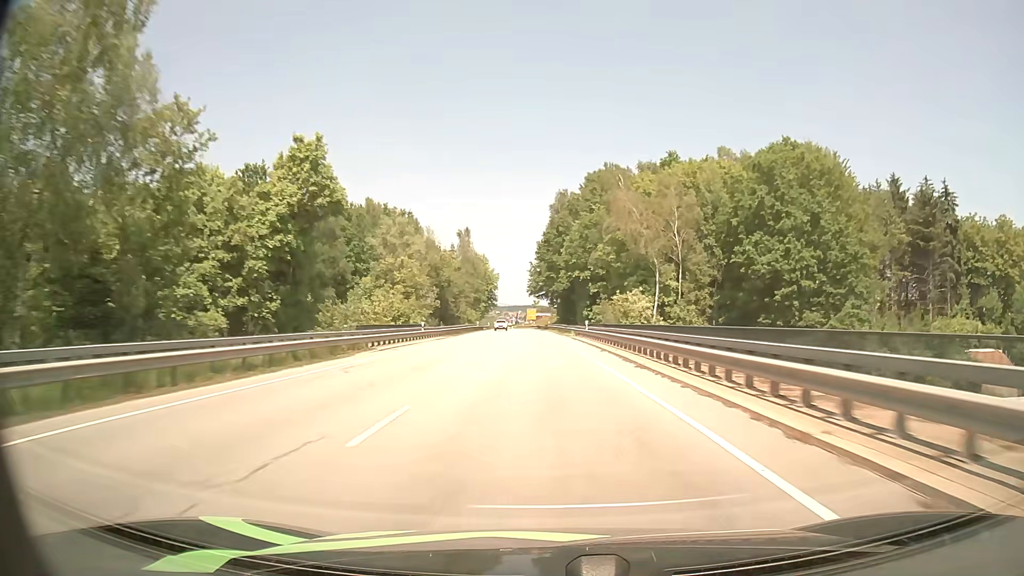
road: primary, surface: asphalt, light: Day
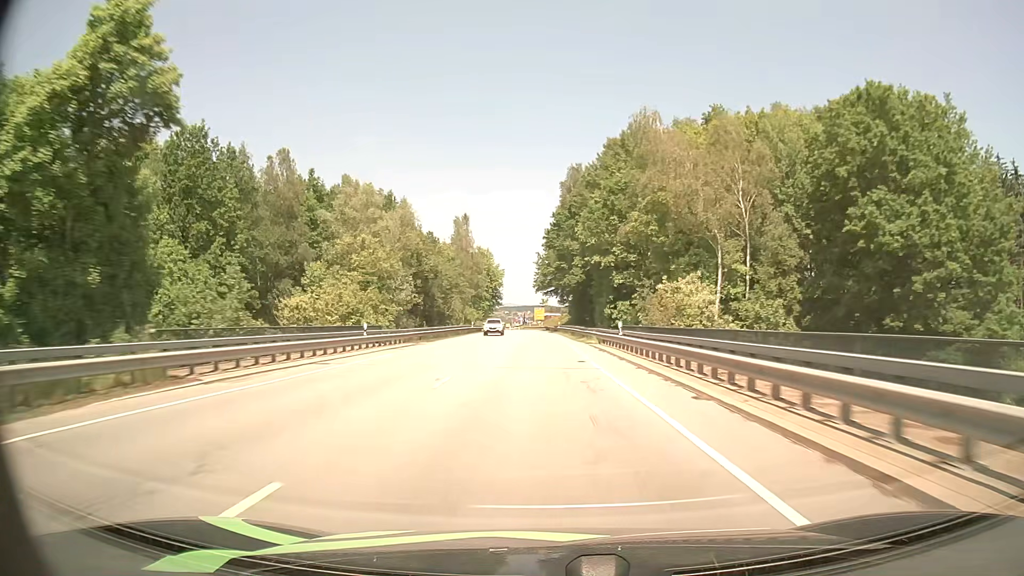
(-0.1, +17.3) m; -1°
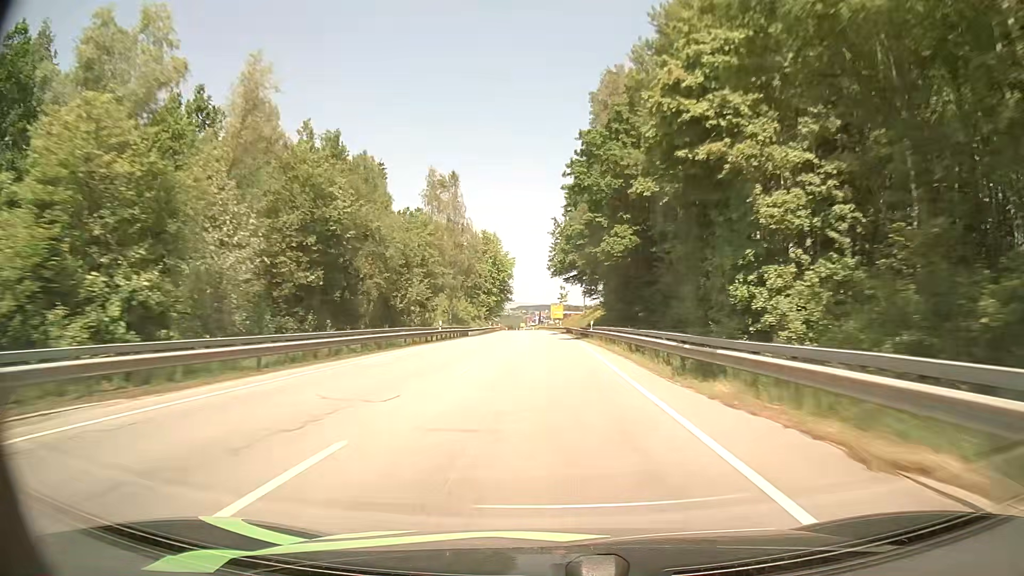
(-0.5, +34.5) m; -2°
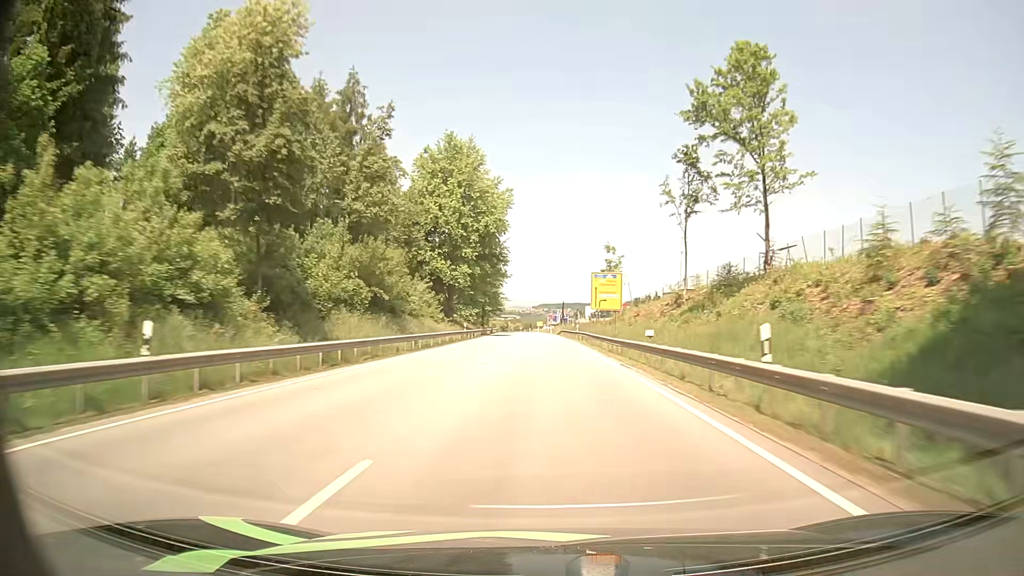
(-1.2, +85.6) m; -2°
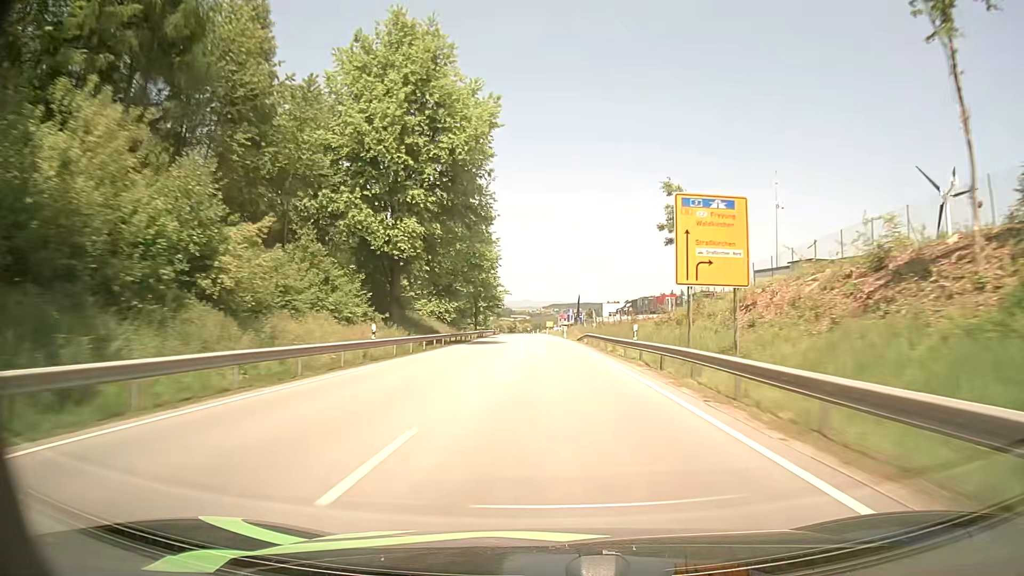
(-0.4, +34.5) m; -1°
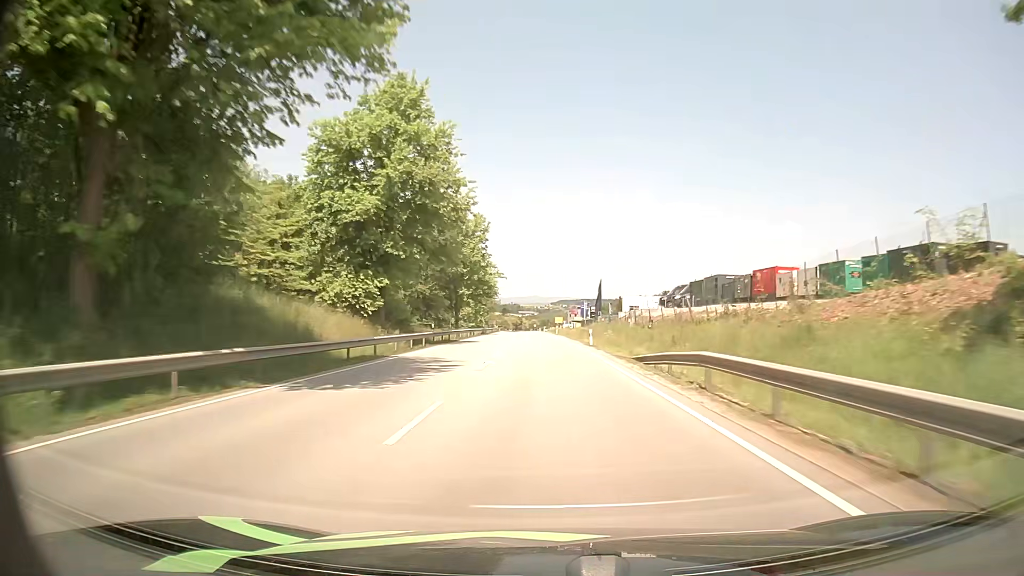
(-0.2, +34.6) m; -1°
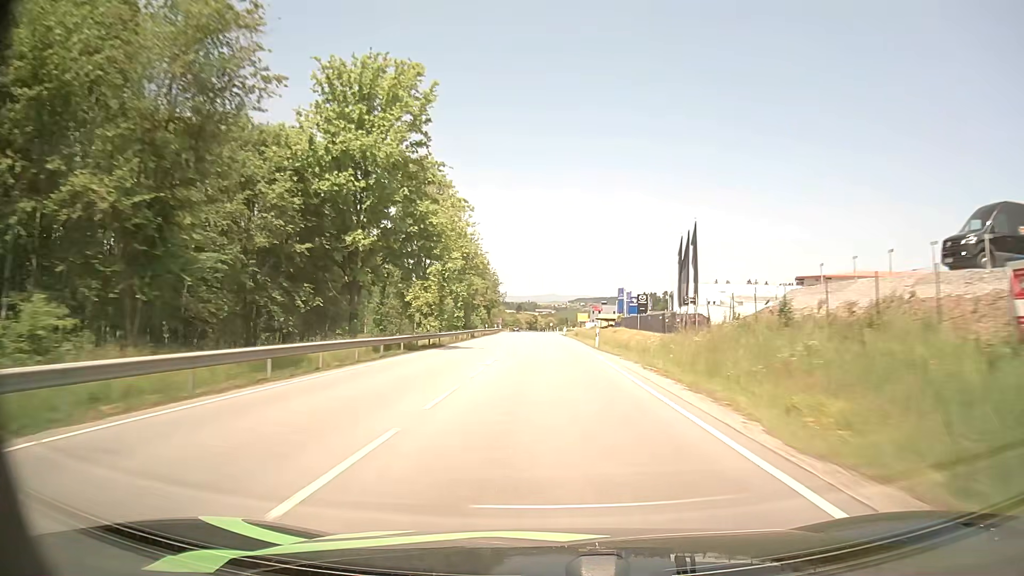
(-0.5, +51.5) m; -1°
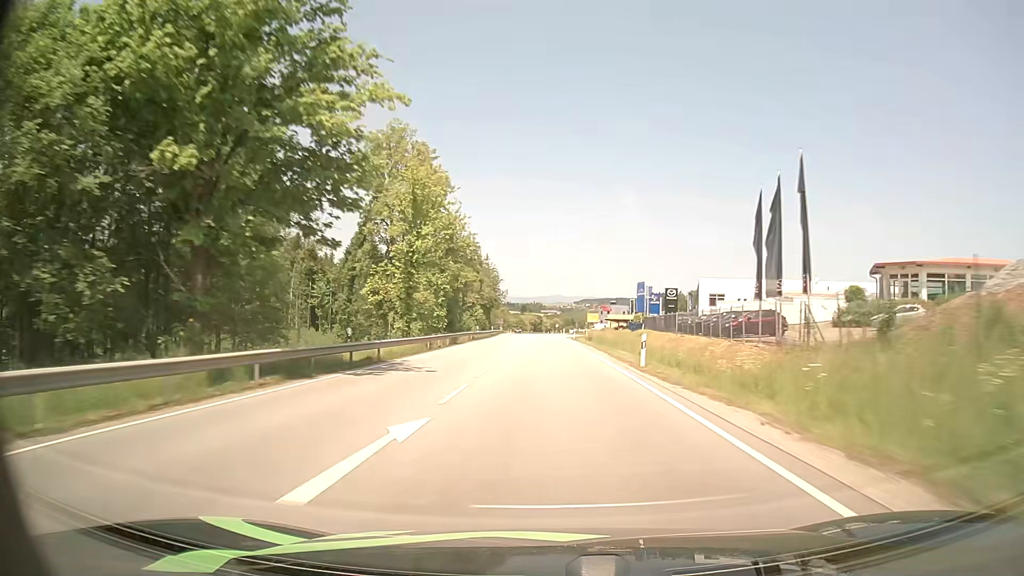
(-0.1, +17.1) m; 0°
(0, +10) (0, +20) (0, +30) (0, +40) (0, +50) (-1, +60) (-1, +70) (-1, +80) (-1, +90) (-1, +100) m
